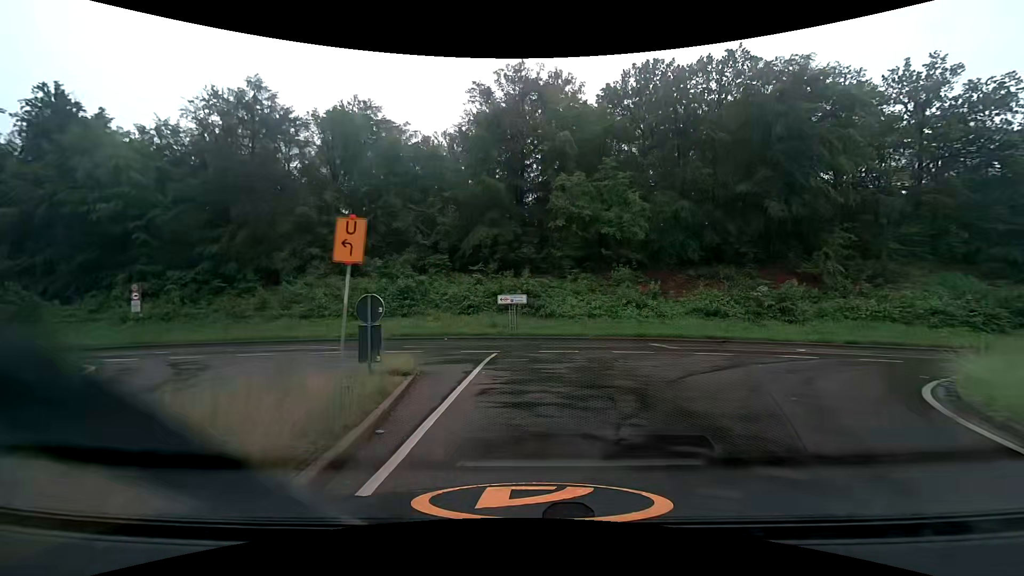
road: trunk_link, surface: asphalt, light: Day
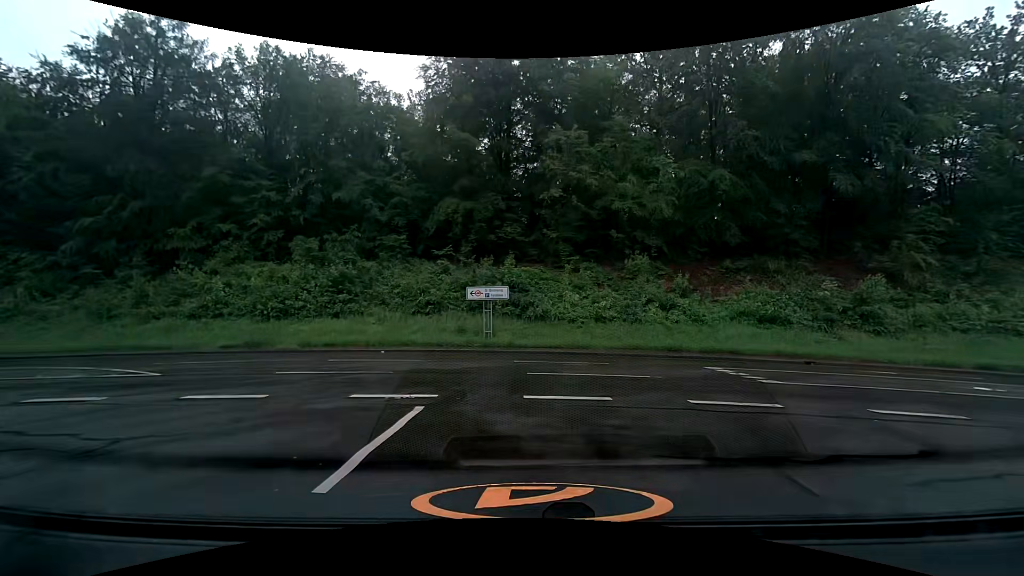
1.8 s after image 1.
(+0.2, +10.2) m; +1°
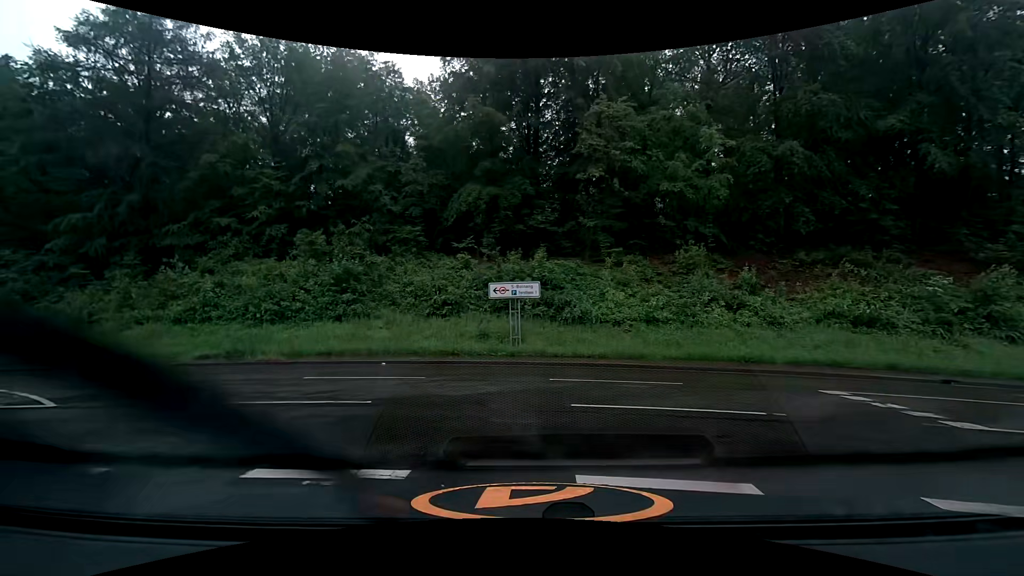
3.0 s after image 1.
(-0.1, +4.2) m; -2°
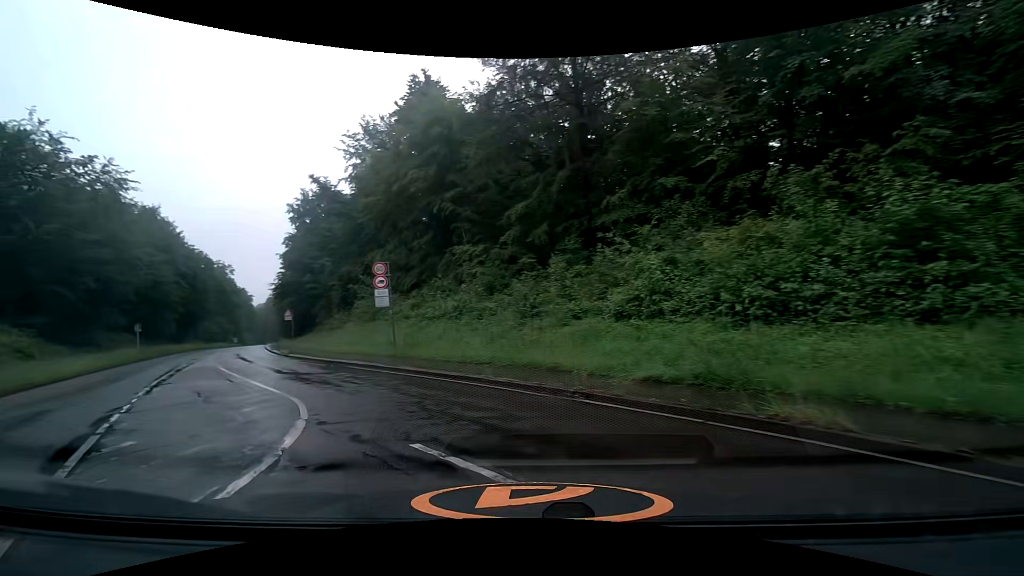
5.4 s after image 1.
(-5.0, +11.0) m; -50°
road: tertiary
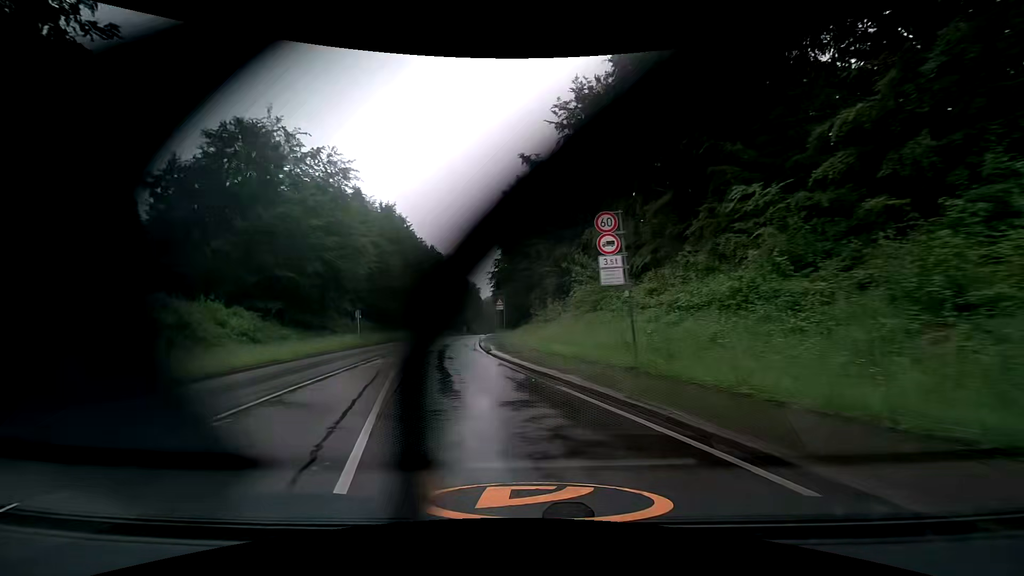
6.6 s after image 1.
(-2.1, +9.3) m; -23°
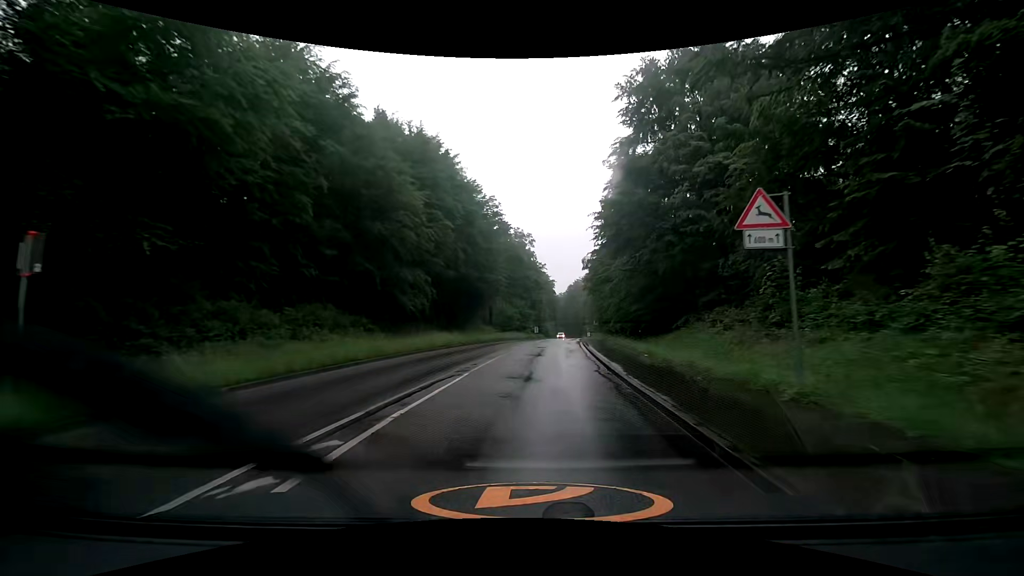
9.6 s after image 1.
(-5.3, +34.0) m; -9°
